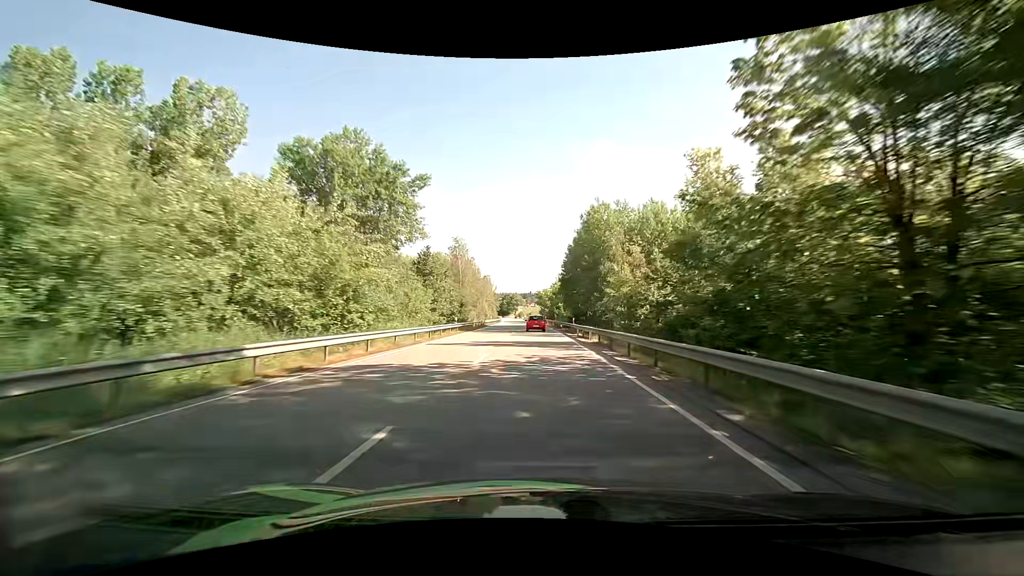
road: primary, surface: asphalt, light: Day
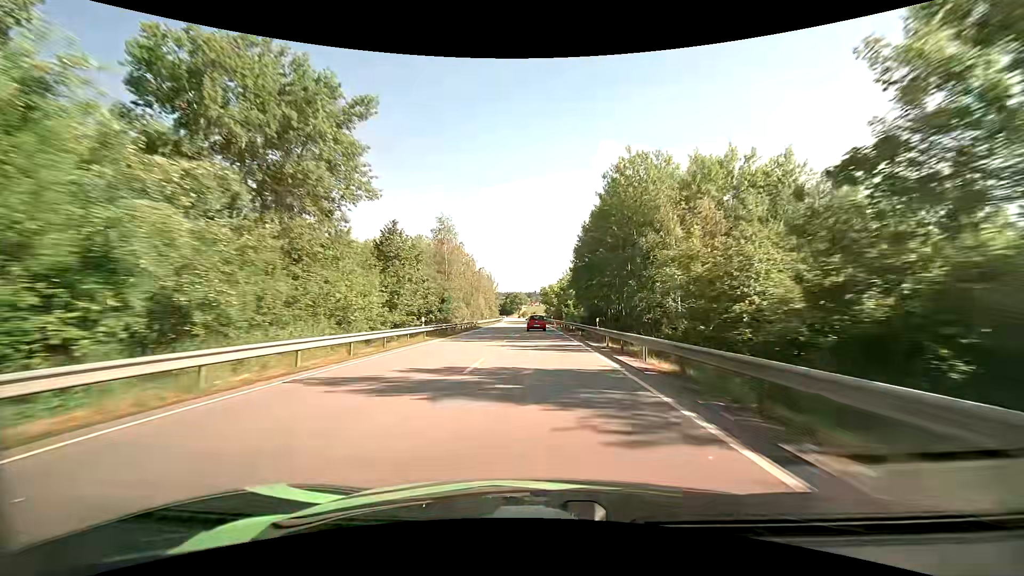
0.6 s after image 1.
(-0.1, +14.2) m; -1°
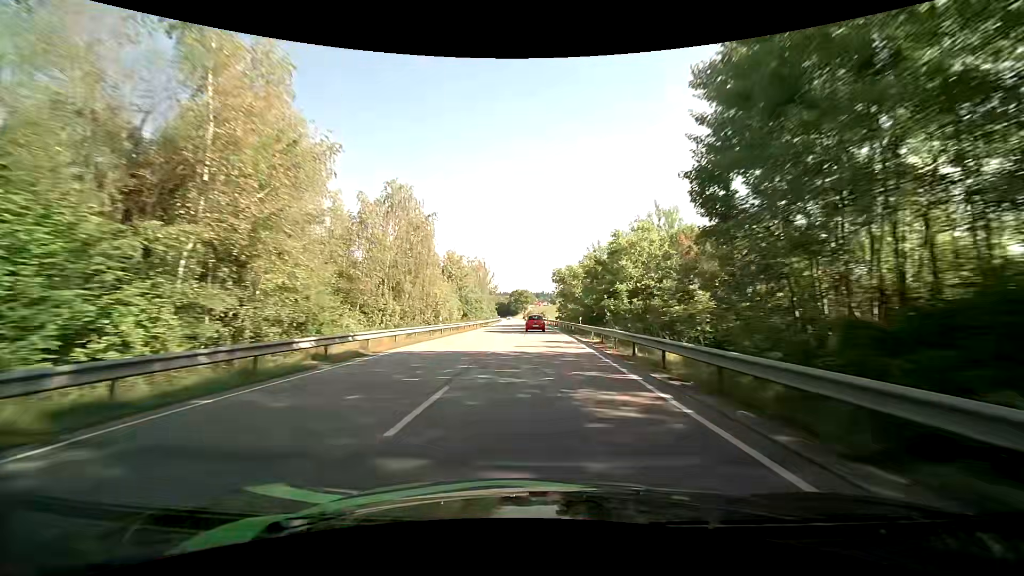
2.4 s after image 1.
(-0.4, +42.4) m; -1°
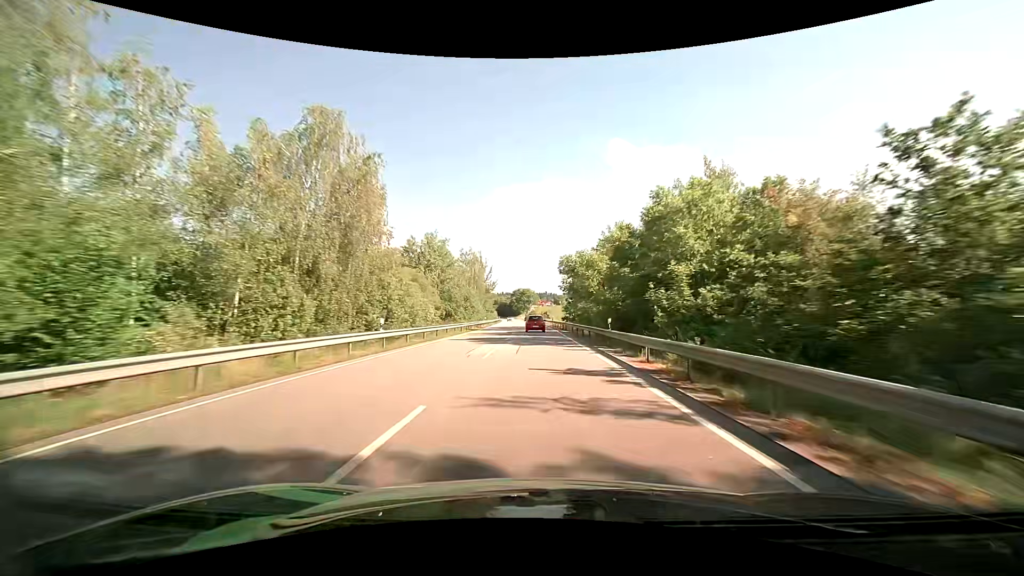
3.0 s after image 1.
(0.0, +14.1) m; 0°
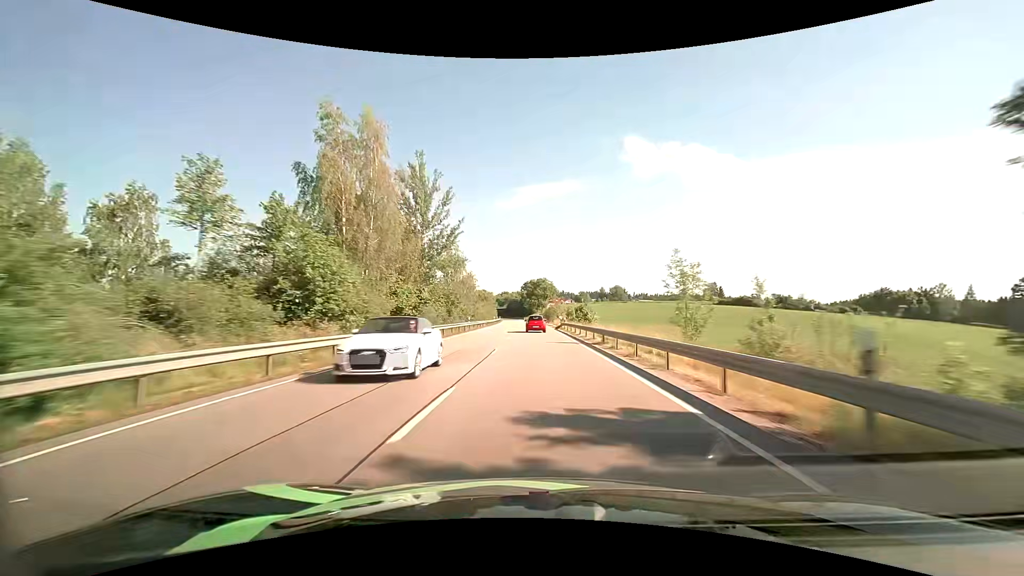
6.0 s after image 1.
(-0.9, +70.0) m; -2°
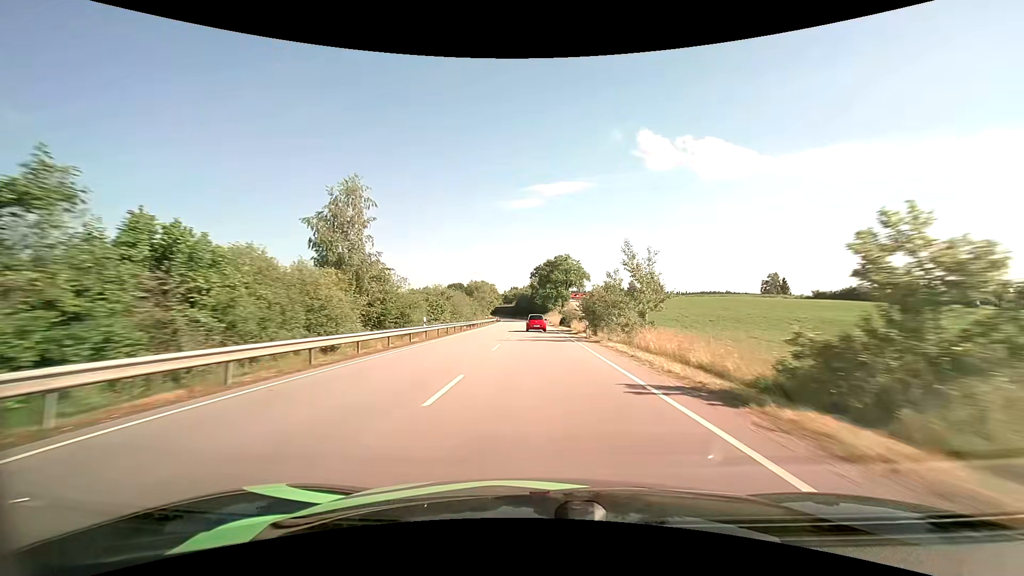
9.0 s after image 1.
(-0.9, +70.0) m; -2°
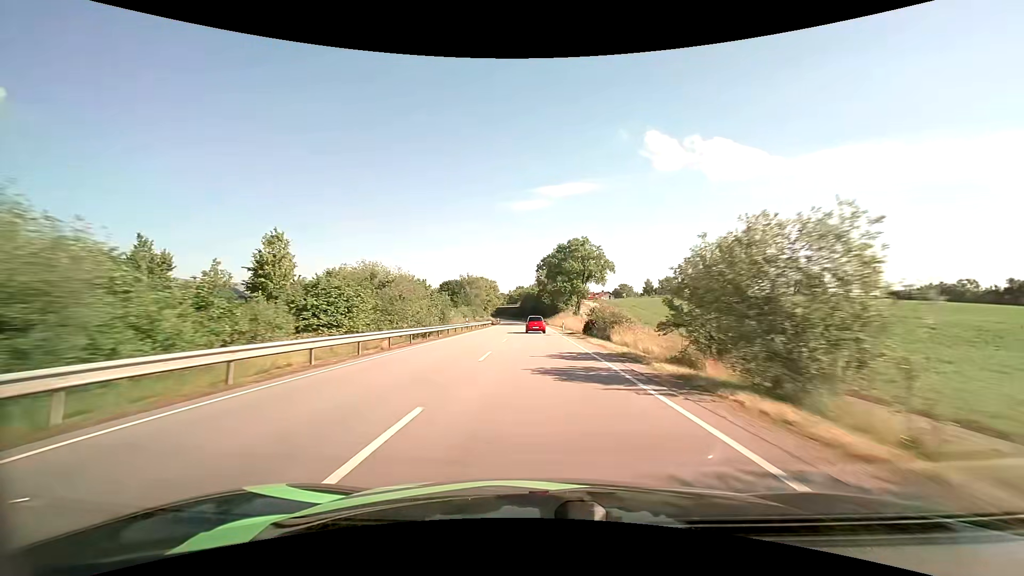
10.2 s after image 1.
(-0.2, +28.1) m; -1°
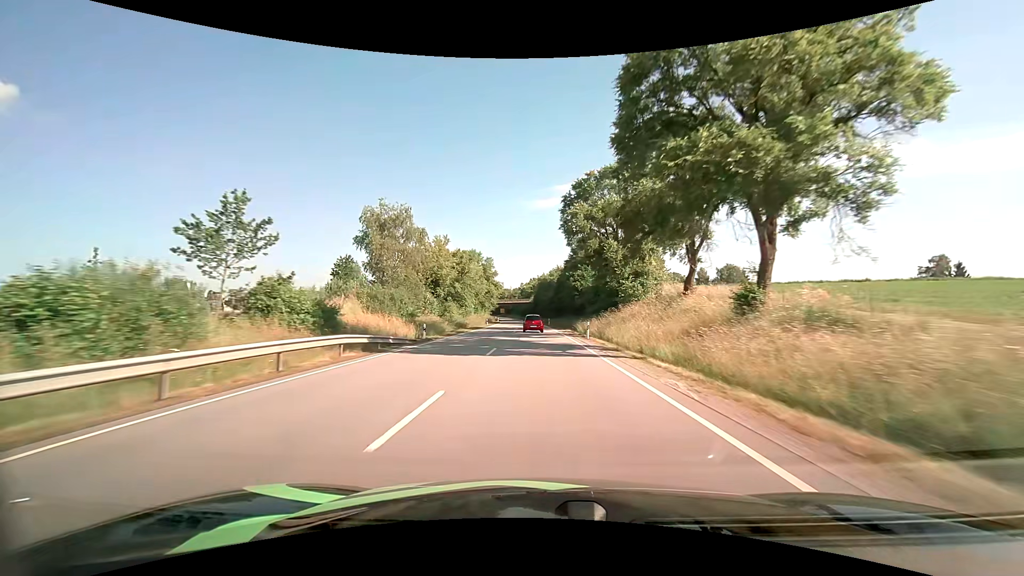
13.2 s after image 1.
(-1.1, +70.5) m; -2°
(0, +10) (0, +20) (0, +30) (0, +40) (-1, +50) (-1, +60) (-1, +70) (-2, +80) (-2, +90) (-2, +100) m
